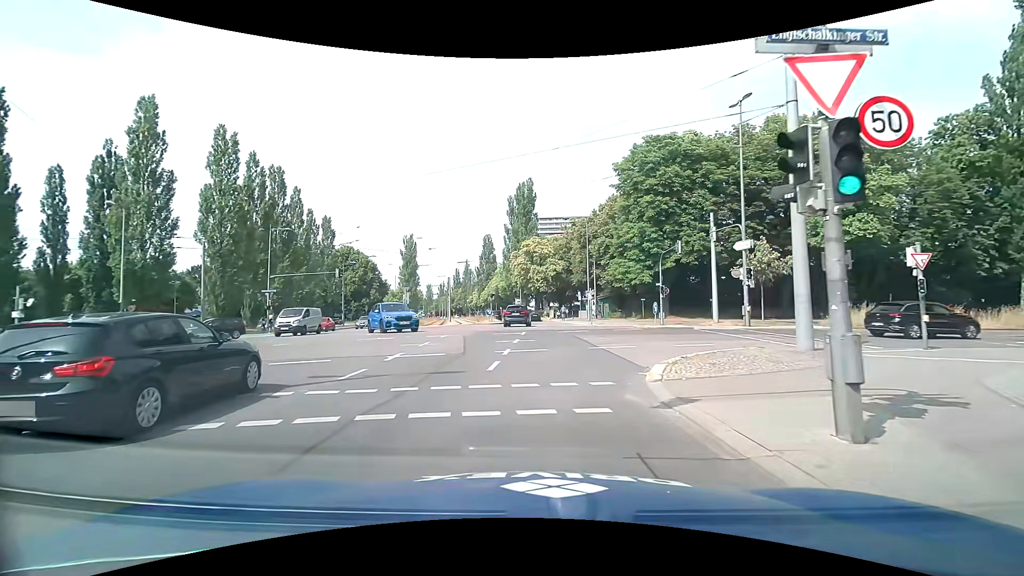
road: secondary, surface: asphalt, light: Day
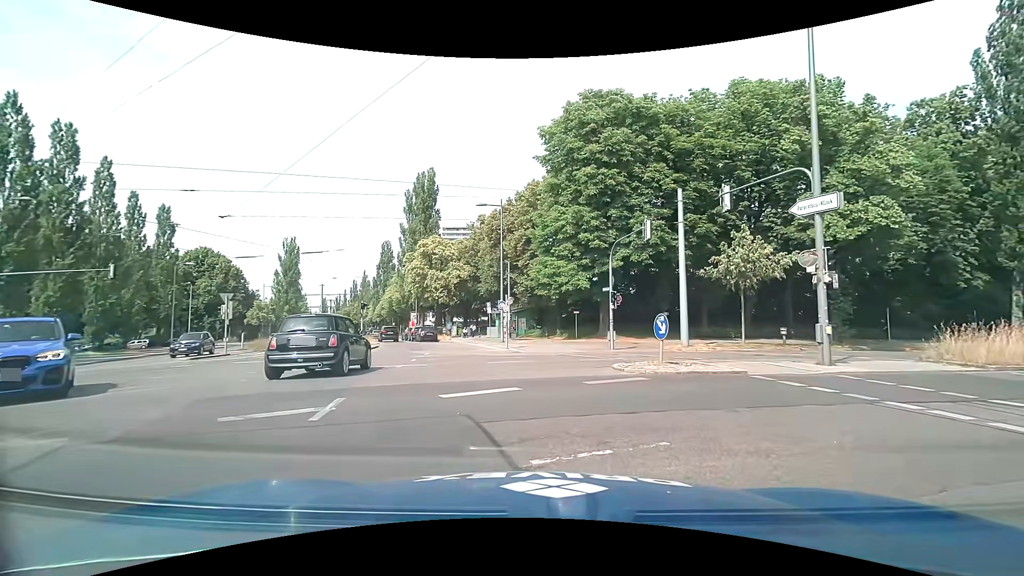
(+0.7, +14.5) m; +11°
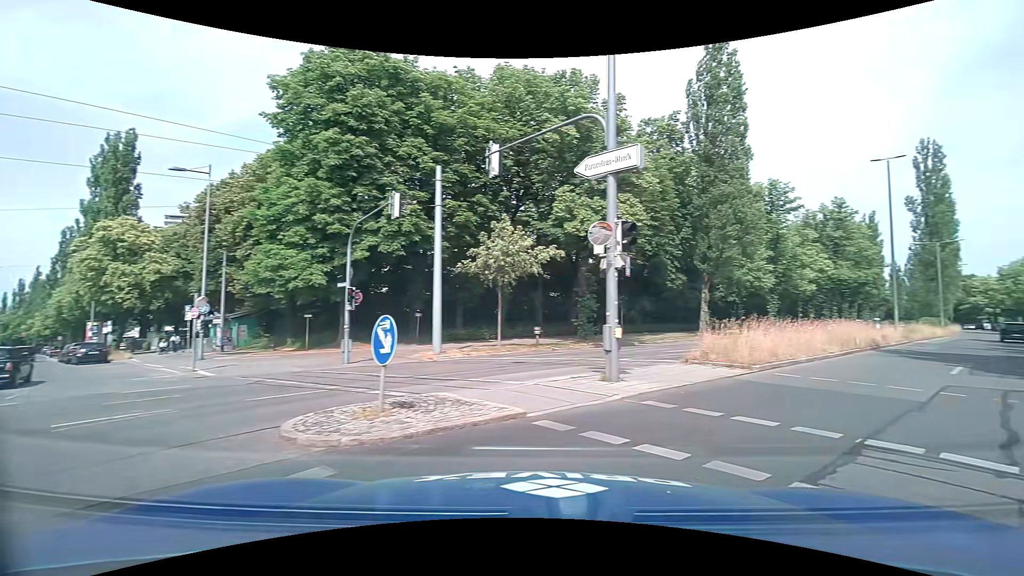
(+0.9, +5.7) m; +27°
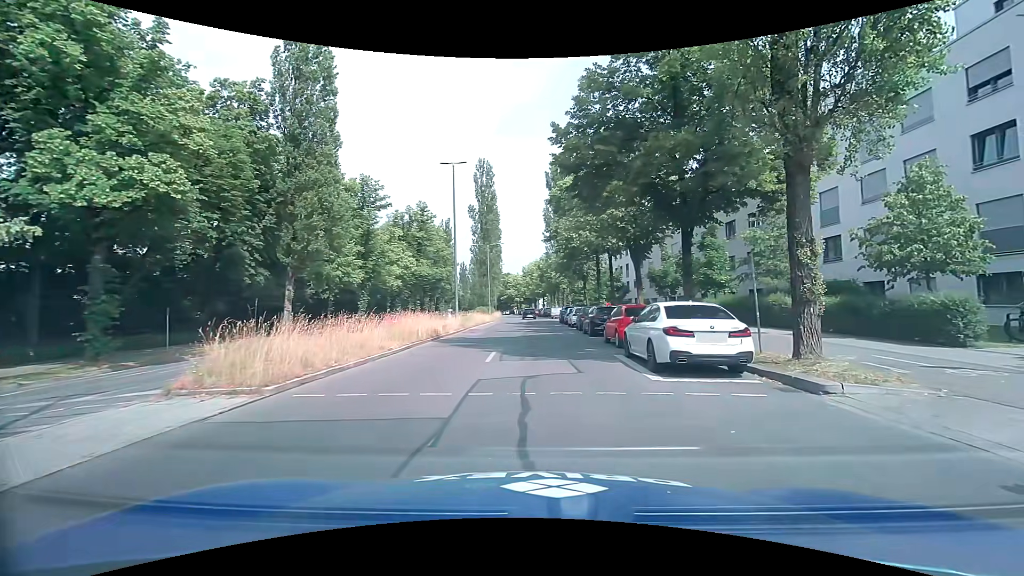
(+1.9, +4.1) m; +45°
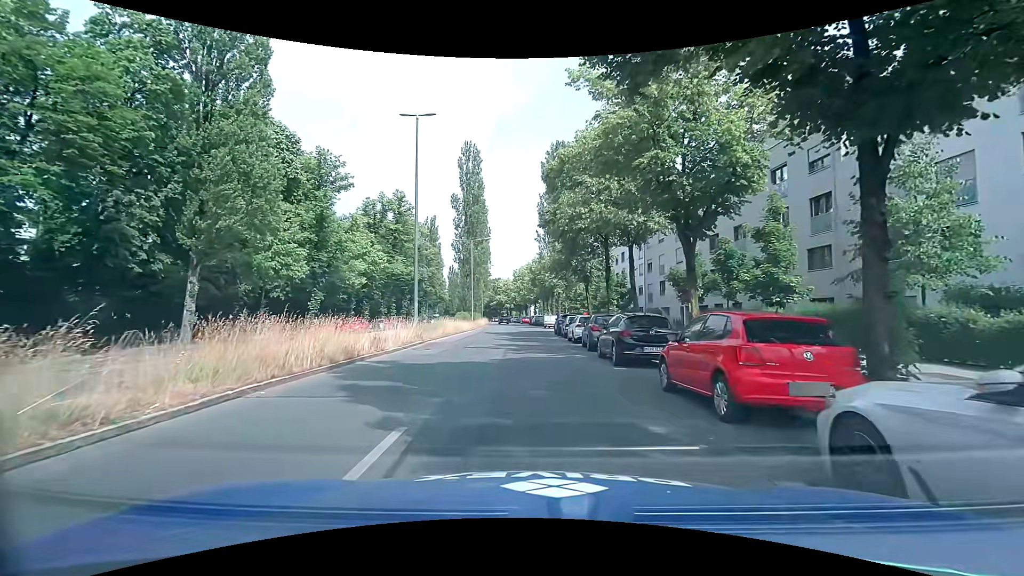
(-0.3, +10.5) m; -2°
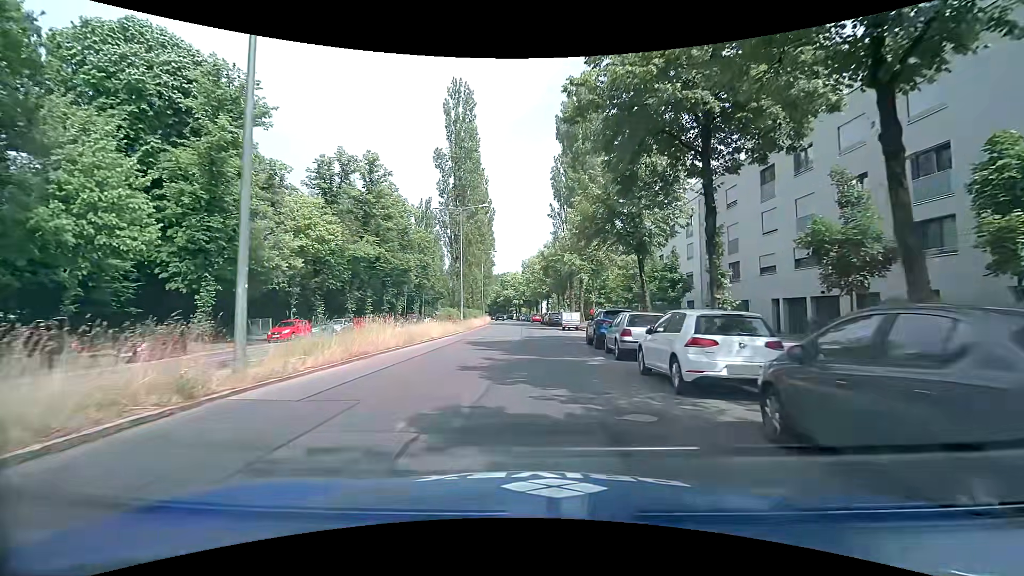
(-0.2, +17.4) m; -2°
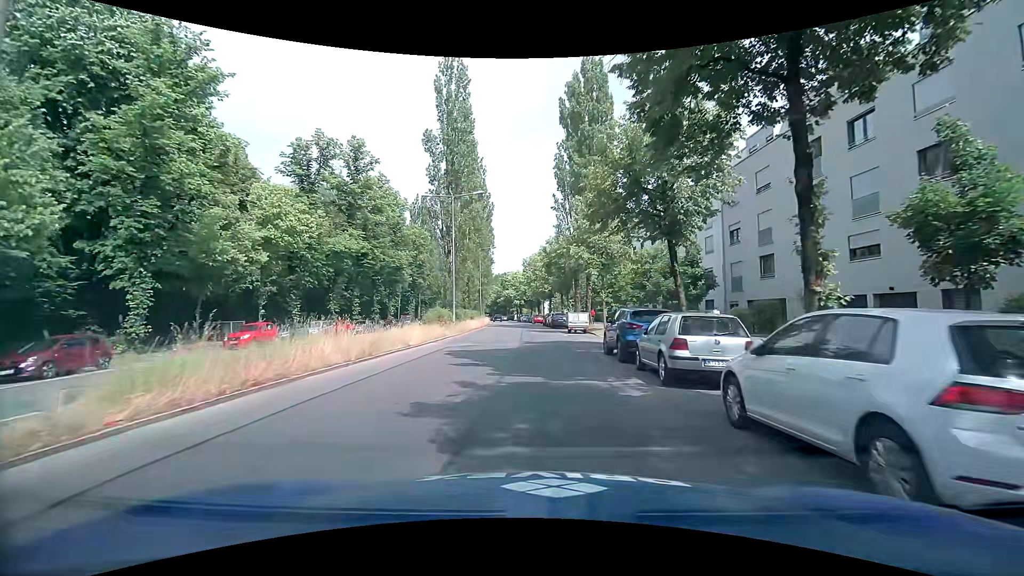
(+0.1, +5.1) m; +1°
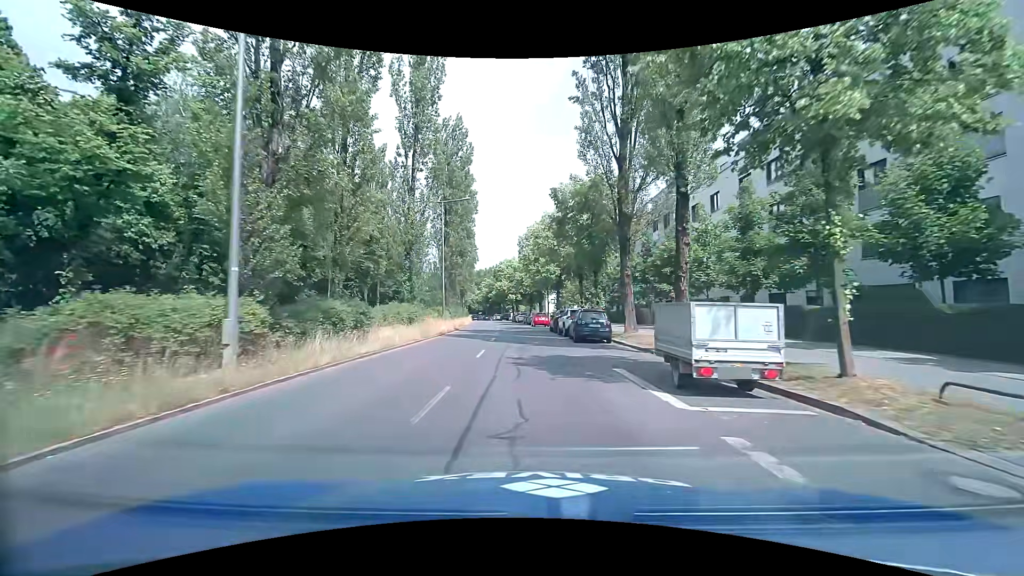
(0.0, +28.3) m; 0°
(0, +10) (0, +20) (-1, +30) (-1, +40) (-2, +50) (-3, +60) (-3, +70) (-4, +80) (-6, +90) (-7, +100) m
